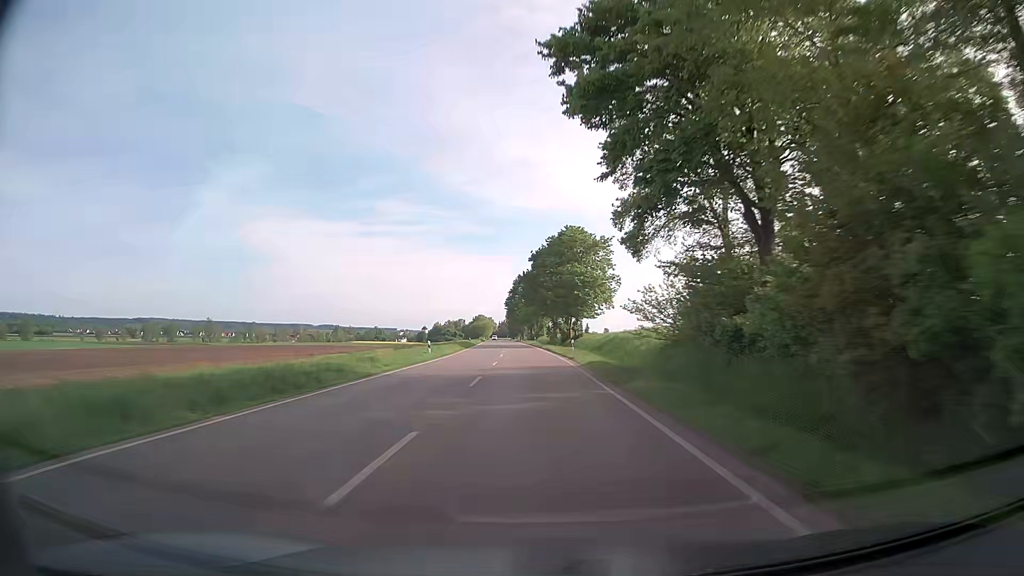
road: secondary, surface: asphalt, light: Day
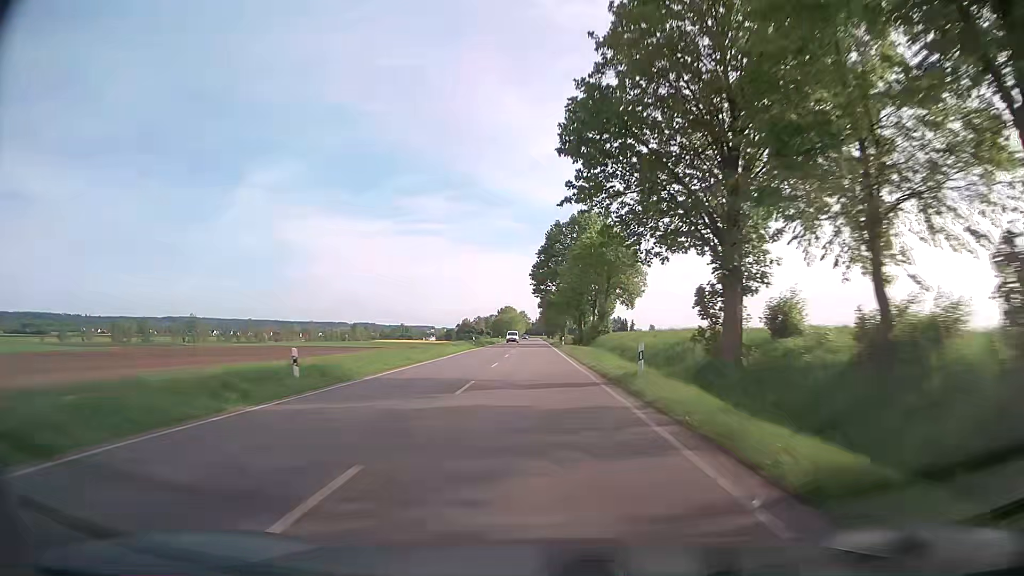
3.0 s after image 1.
(-2.7, +75.2) m; -4°
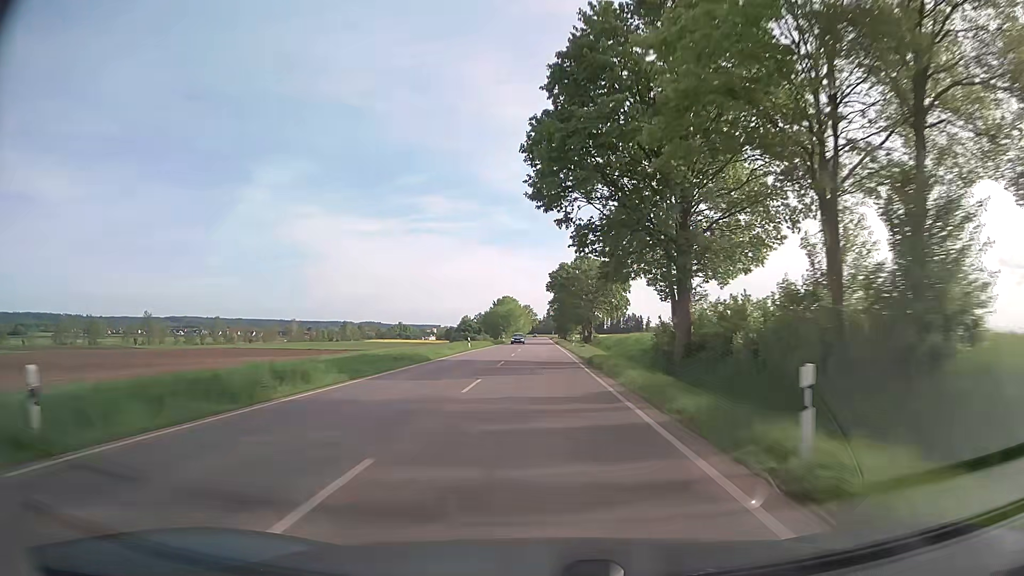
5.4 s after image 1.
(-0.4, +60.4) m; -1°
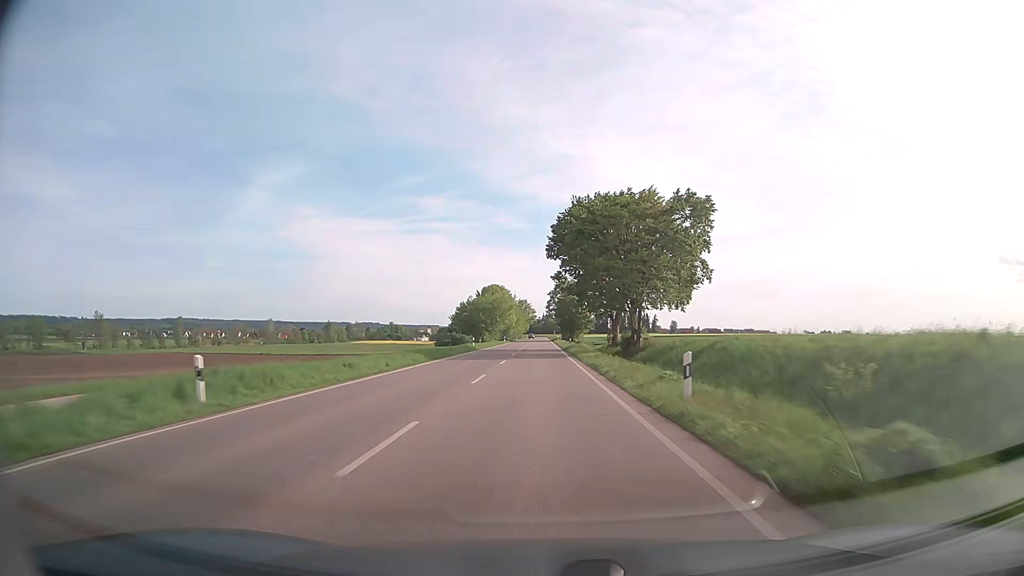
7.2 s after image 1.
(+0.1, +45.4) m; 0°
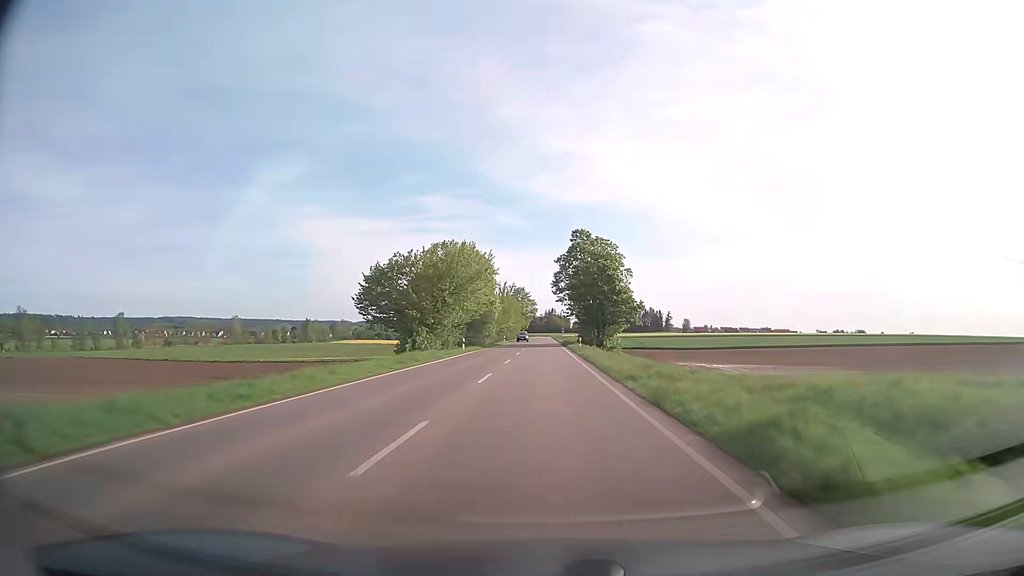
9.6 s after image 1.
(-0.2, +60.6) m; 0°
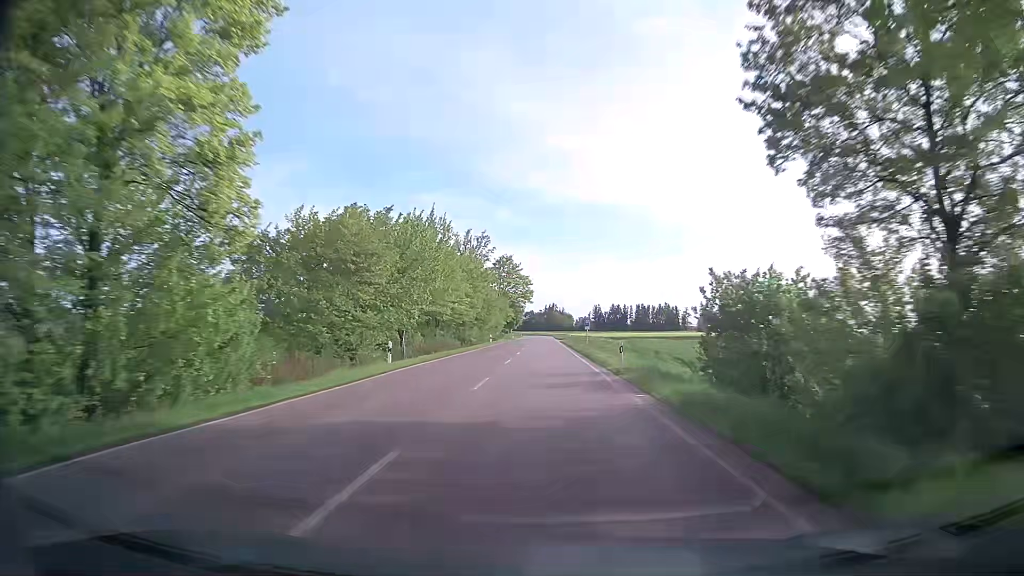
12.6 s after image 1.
(+0.3, +75.4) m; 0°
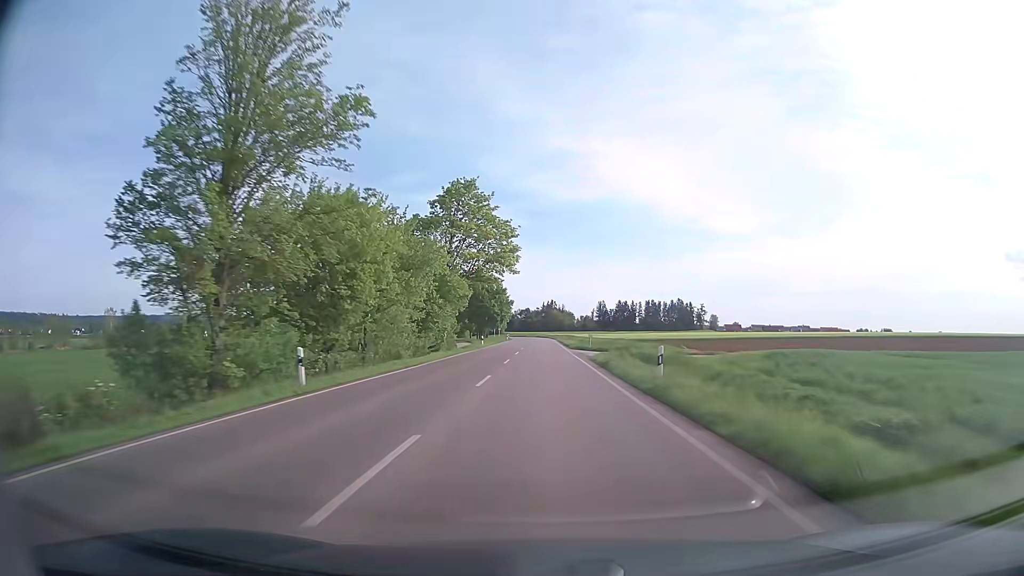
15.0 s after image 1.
(+0.2, +59.4) m; 0°
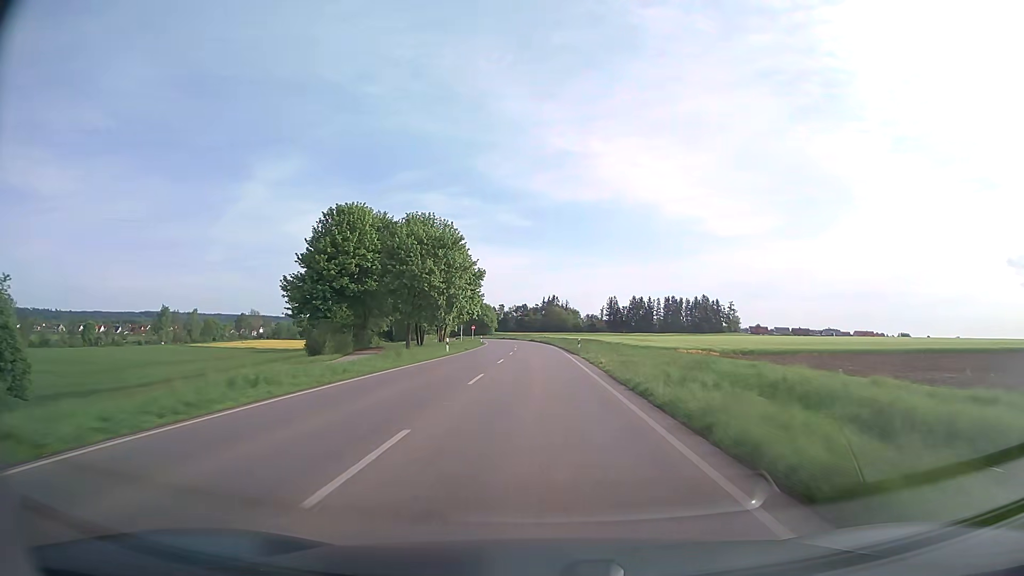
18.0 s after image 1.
(+0.1, +72.1) m; 0°
(0, +10) (0, +20) (0, +30) (0, +40) (-1, +50) (-1, +60) (-1, +70) (-2, +80) (-2, +90) (-3, +100) m
